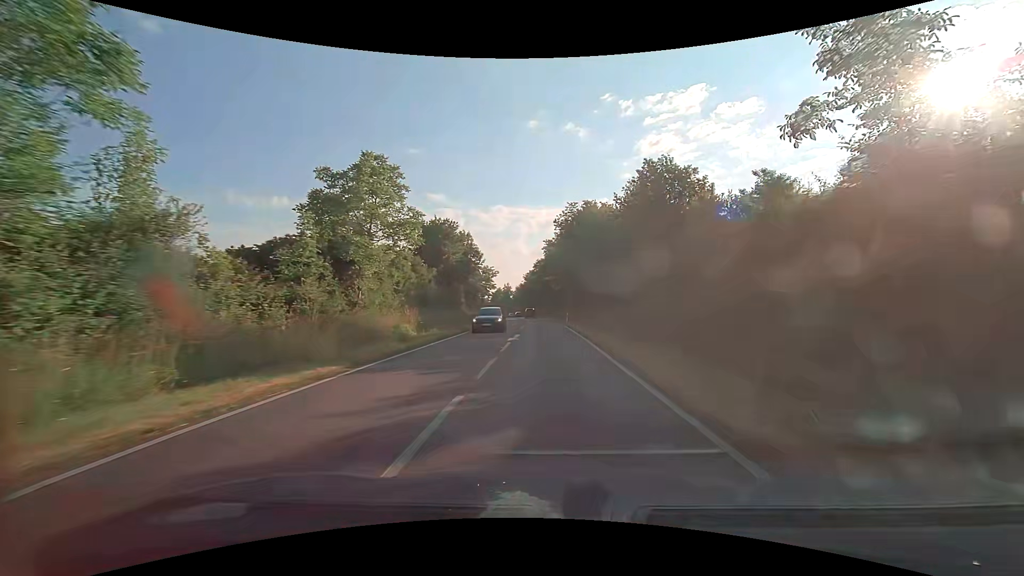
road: primary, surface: asphalt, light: Day
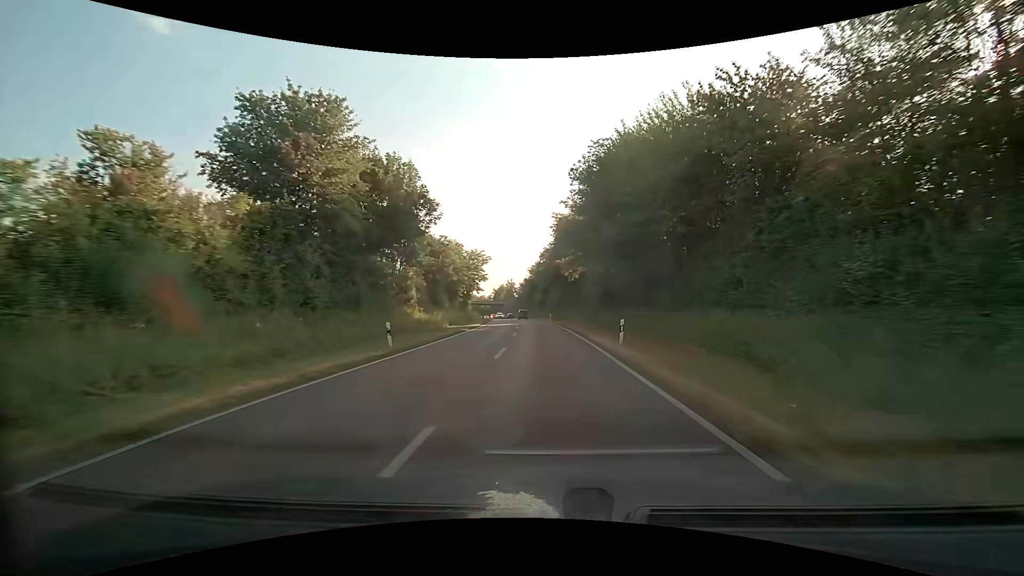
(-0.1, +32.0) m; -1°
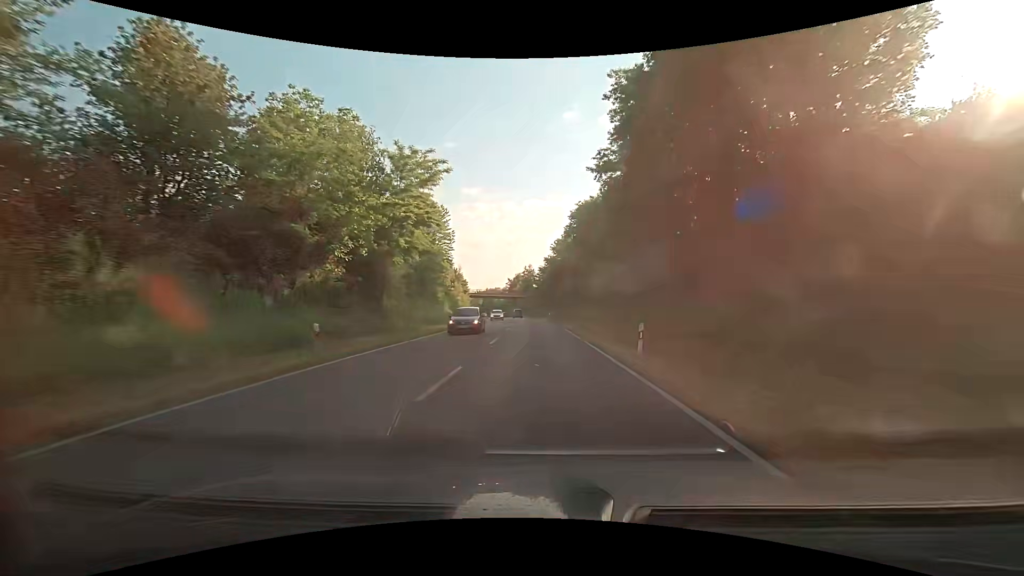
(-0.7, +54.6) m; -2°
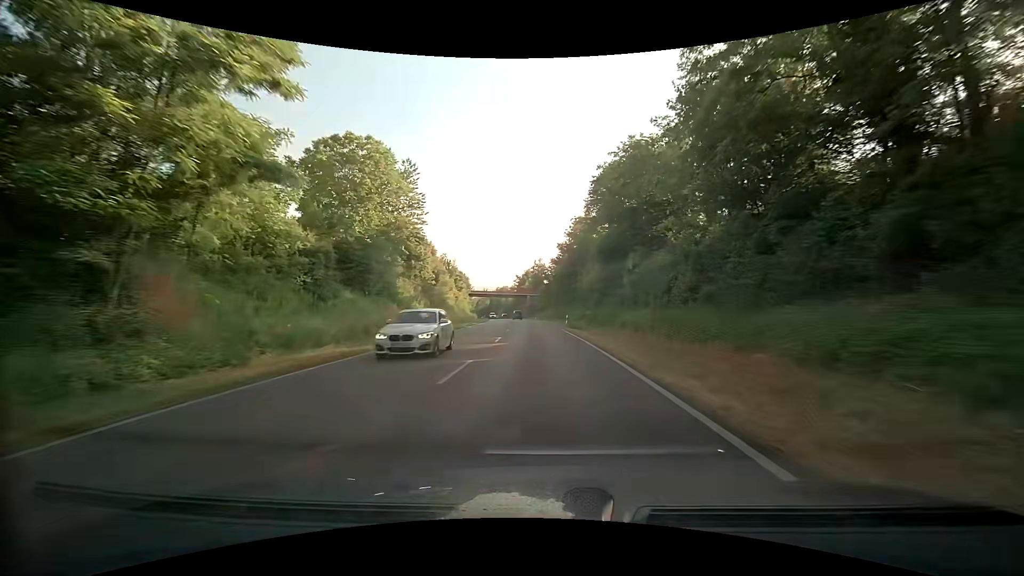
(-0.3, +22.3) m; -2°
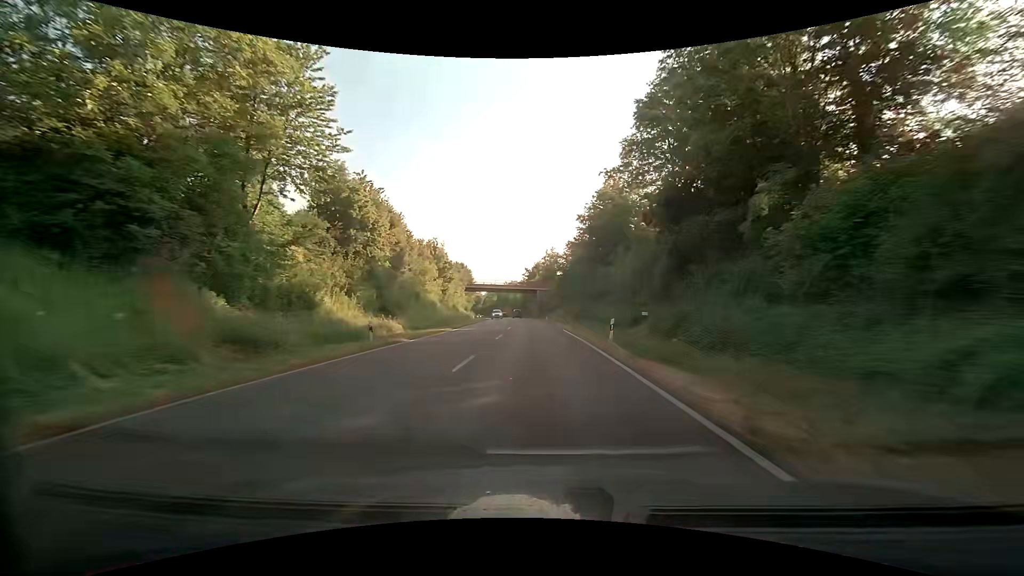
(-0.1, +22.6) m; -1°
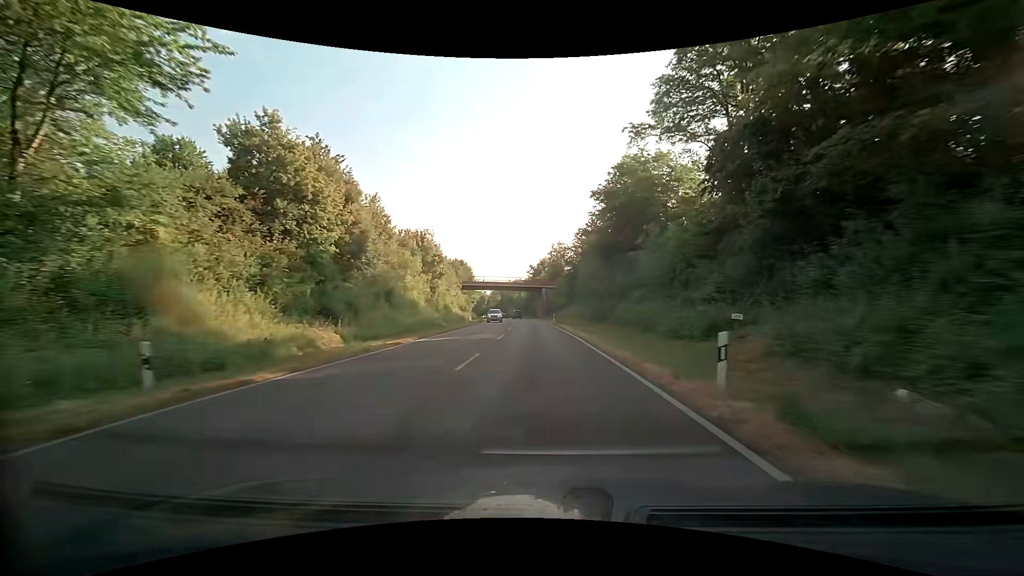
(0.0, +11.4) m; -1°
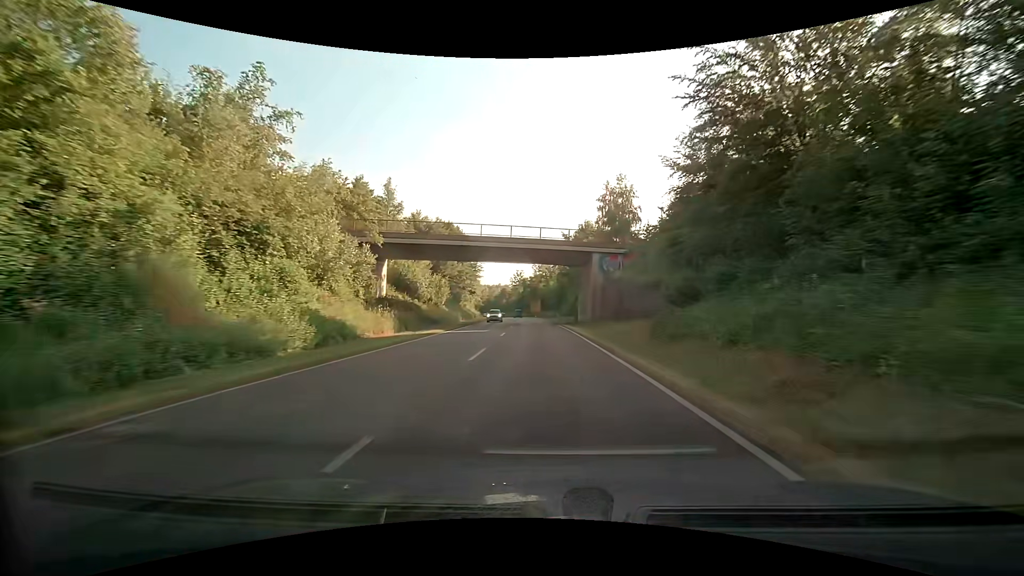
(-1.9, +58.5) m; -4°
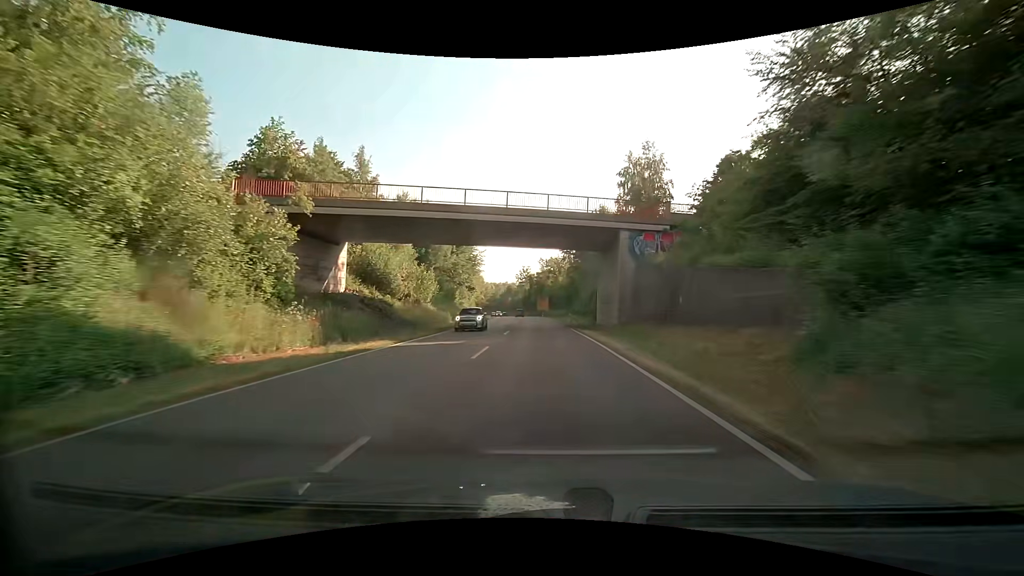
(-0.1, +12.0) m; -1°
(0, +10) (0, +20) (0, +30) (-1, +40) (-1, +50) (-2, +60) (-2, +70) (-3, +80) (-4, +90) (-5, +100) m
